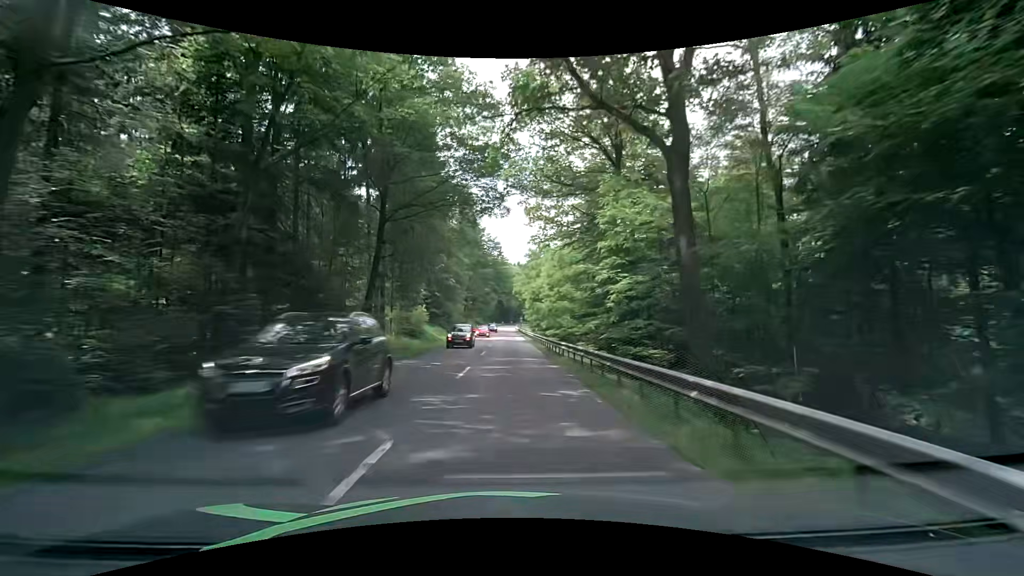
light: Day
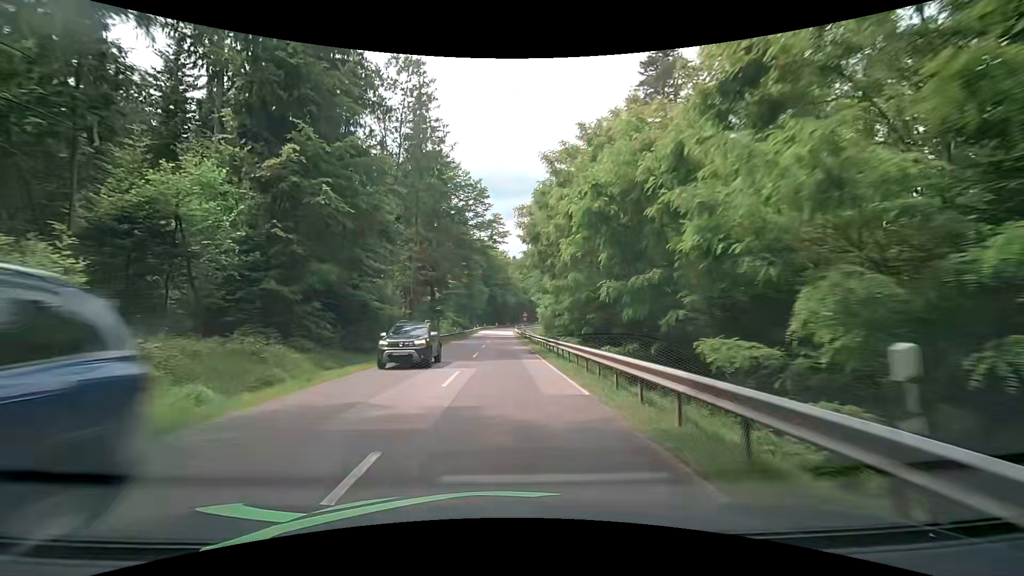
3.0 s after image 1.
(-0.3, +44.7) m; -1°
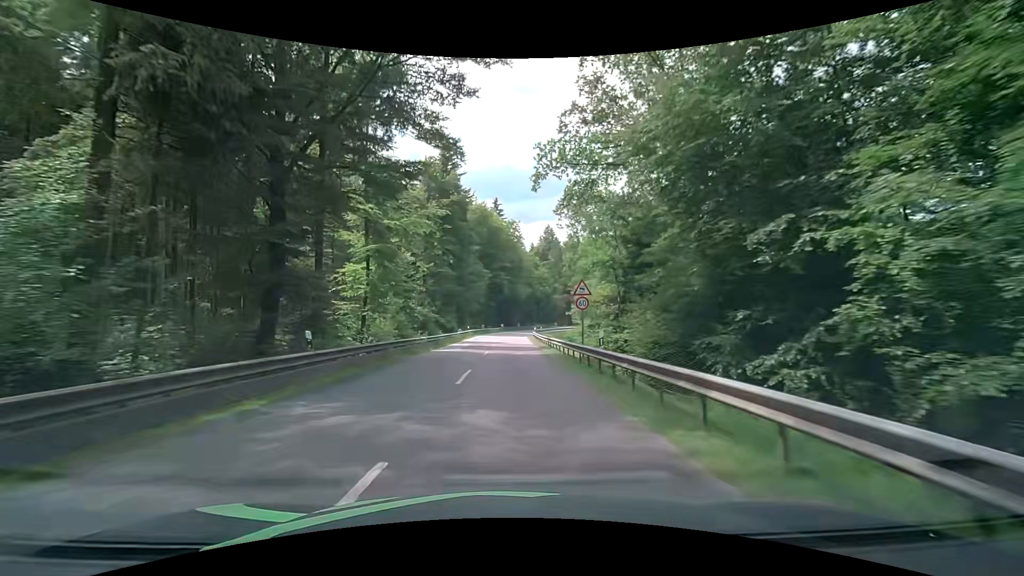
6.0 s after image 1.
(0.0, +44.4) m; 0°
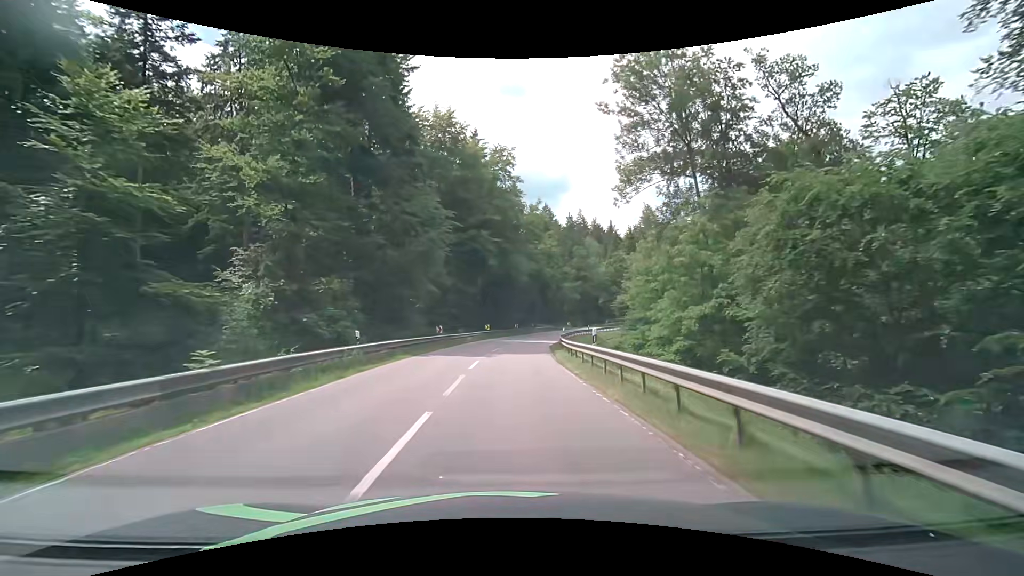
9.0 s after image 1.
(+0.2, +43.3) m; +1°
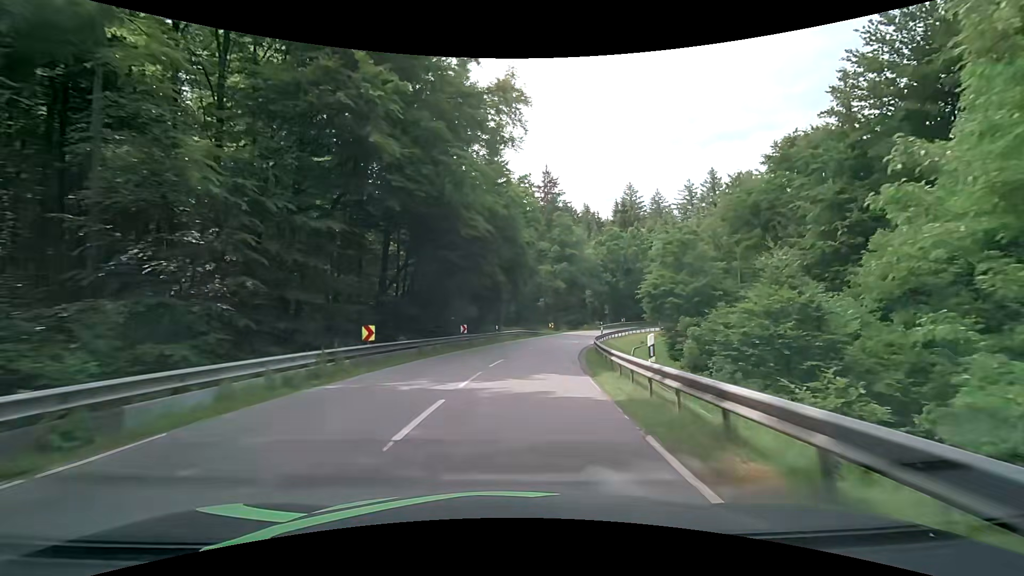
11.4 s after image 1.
(+0.9, +34.1) m; +4°
